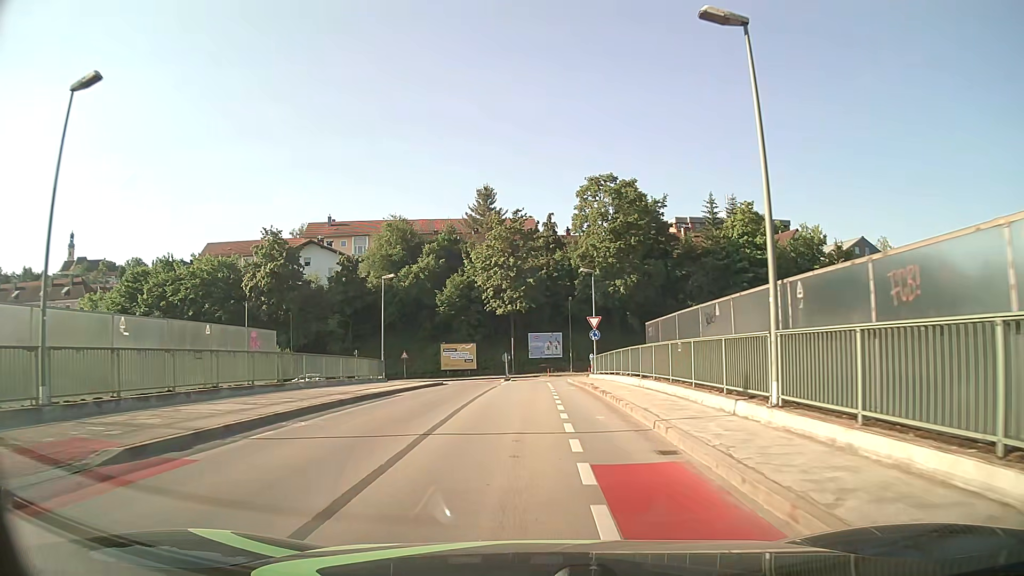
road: unclassified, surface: asphalt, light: Day
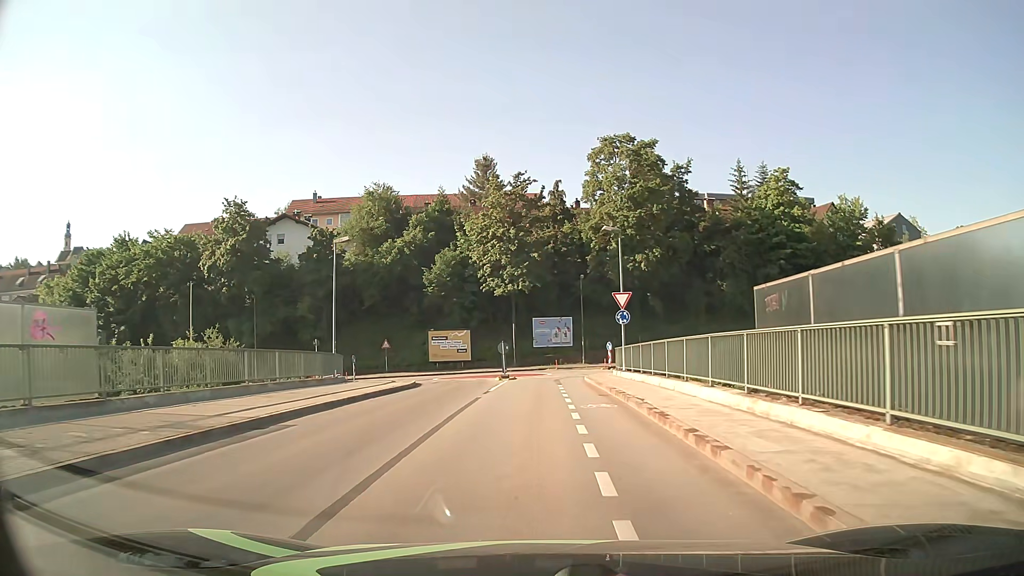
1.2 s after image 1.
(0.0, +10.9) m; -1°
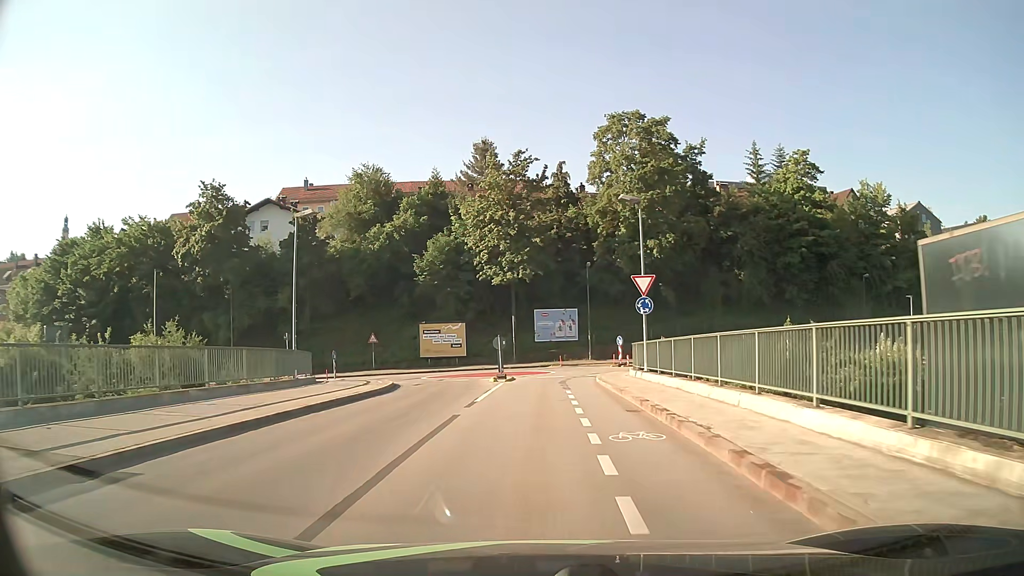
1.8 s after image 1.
(0.0, +5.3) m; 0°
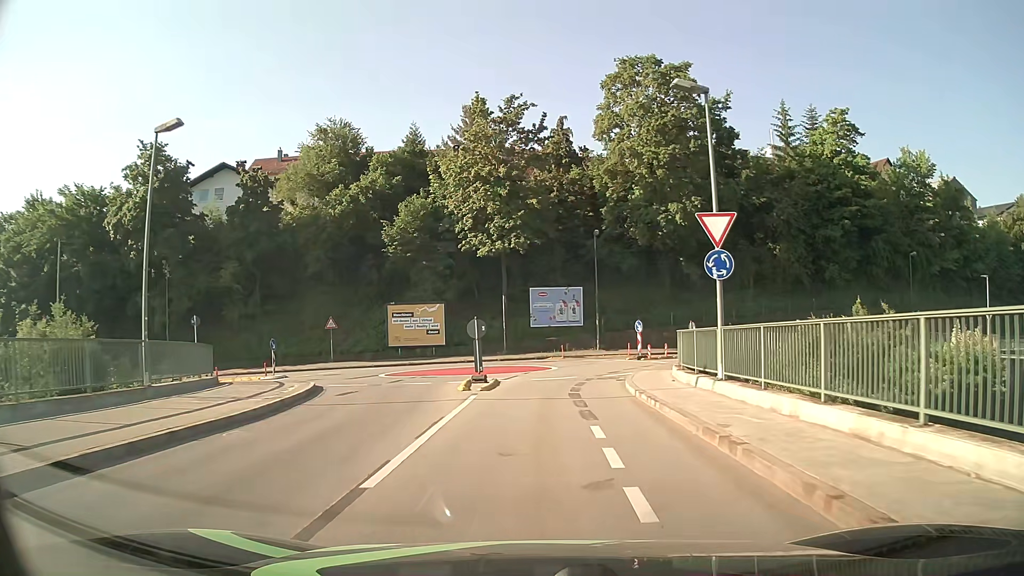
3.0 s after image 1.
(0.0, +10.0) m; 0°
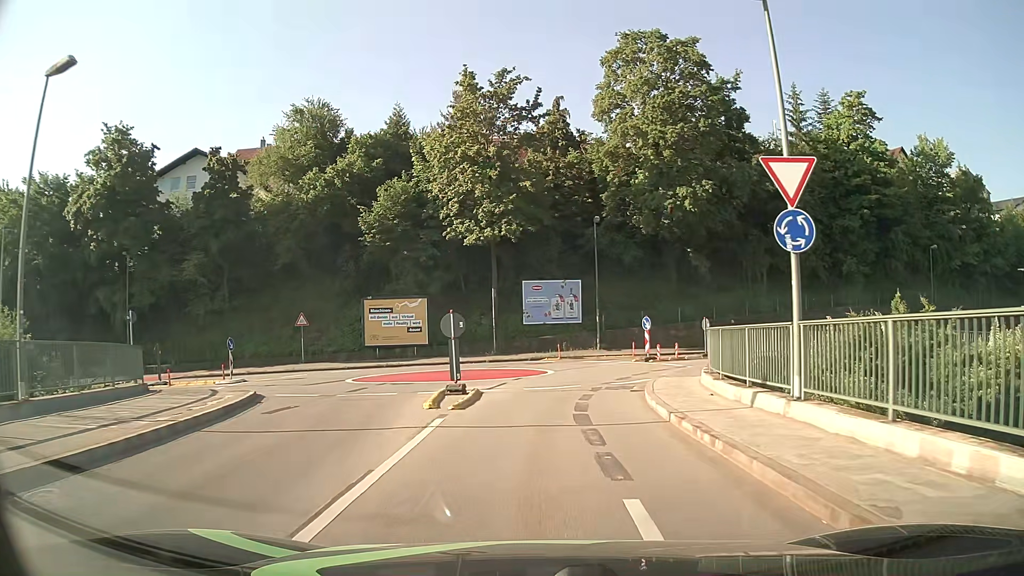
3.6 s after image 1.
(0.0, +4.4) m; 0°
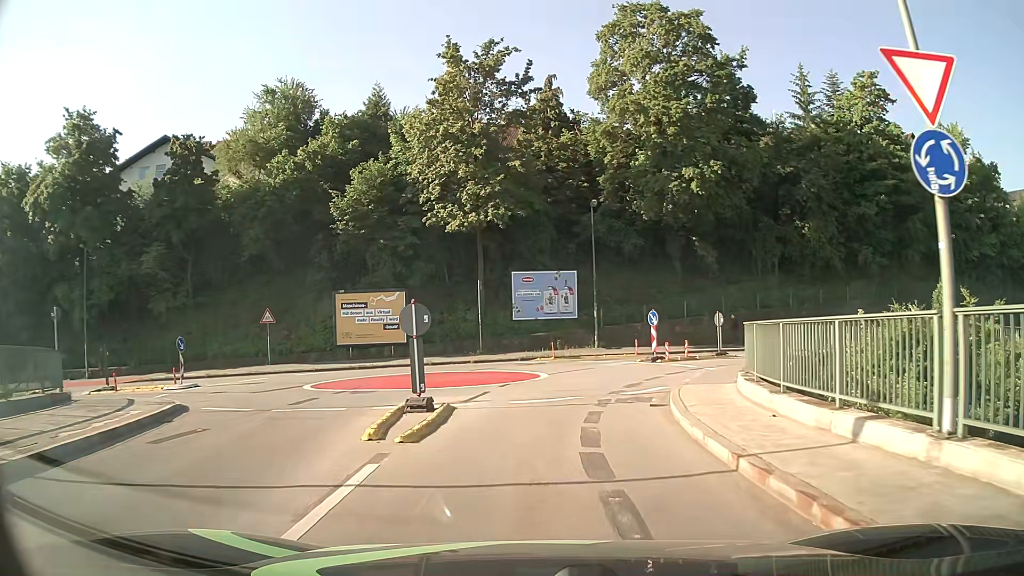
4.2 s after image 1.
(+0.1, +3.9) m; +1°
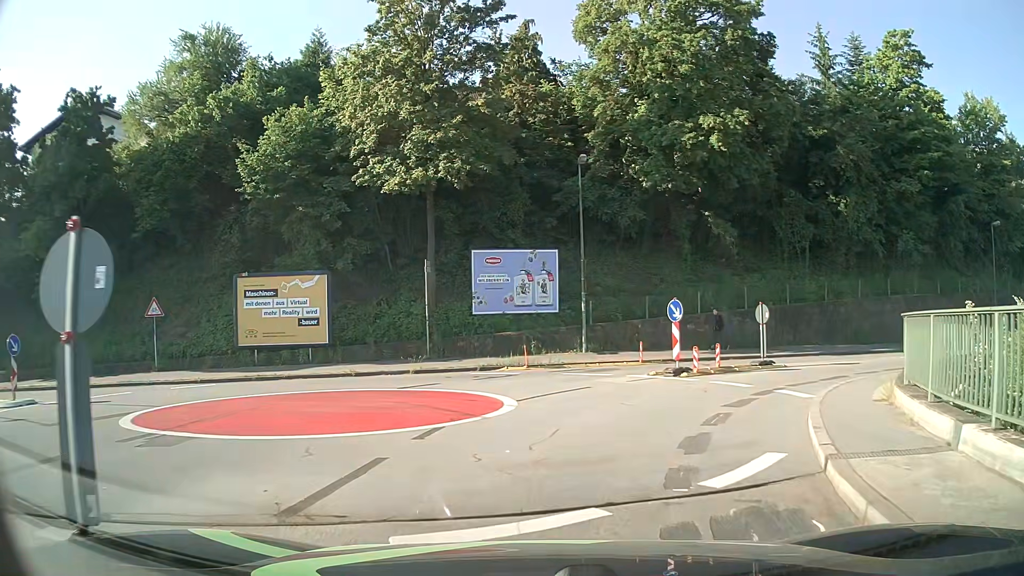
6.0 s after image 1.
(+0.1, +8.9) m; +2°
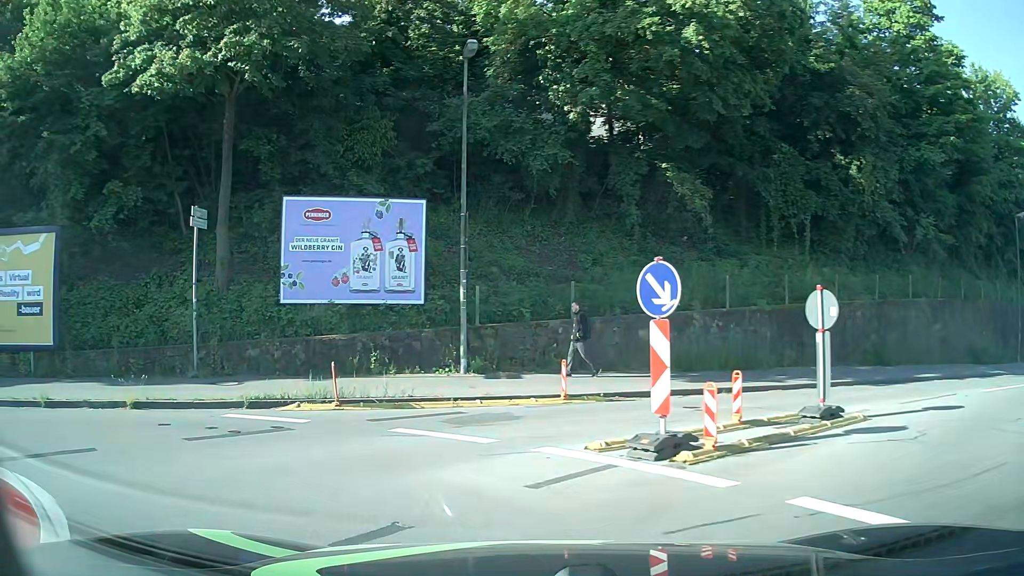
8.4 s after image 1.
(+1.3, +11.3) m; +7°
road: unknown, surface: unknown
